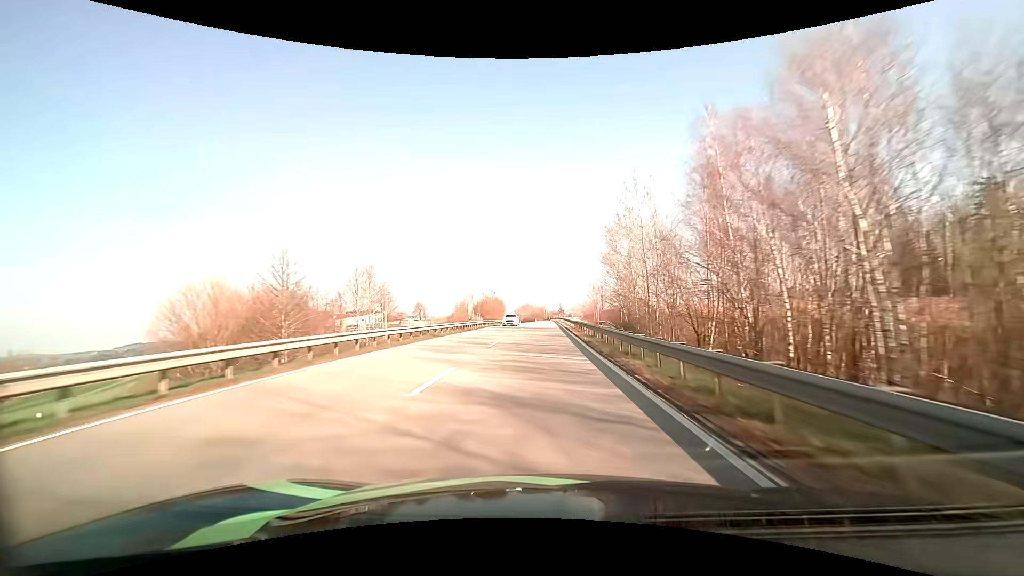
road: primary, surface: asphalt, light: Day
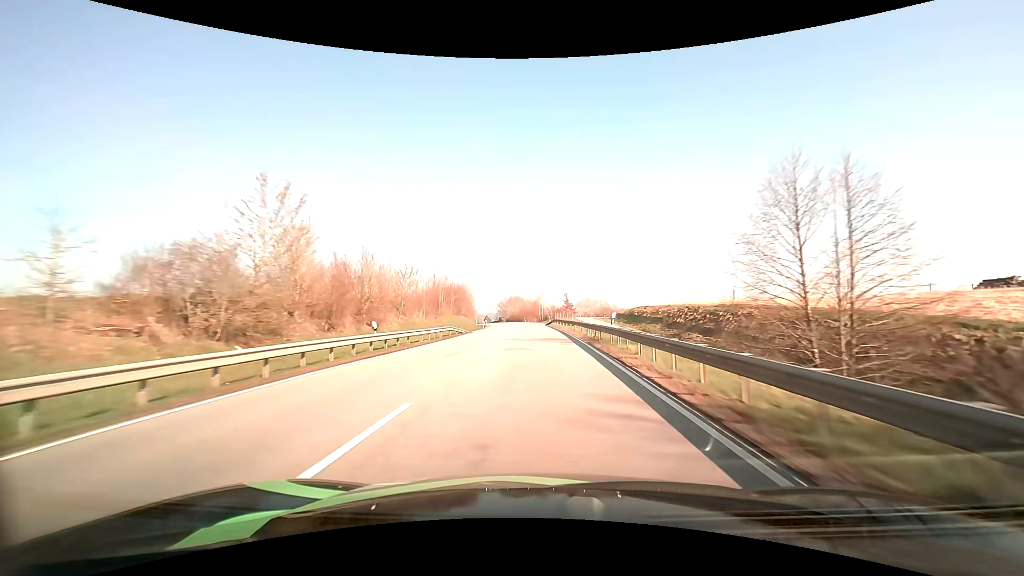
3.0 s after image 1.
(+0.9, +77.1) m; +1°
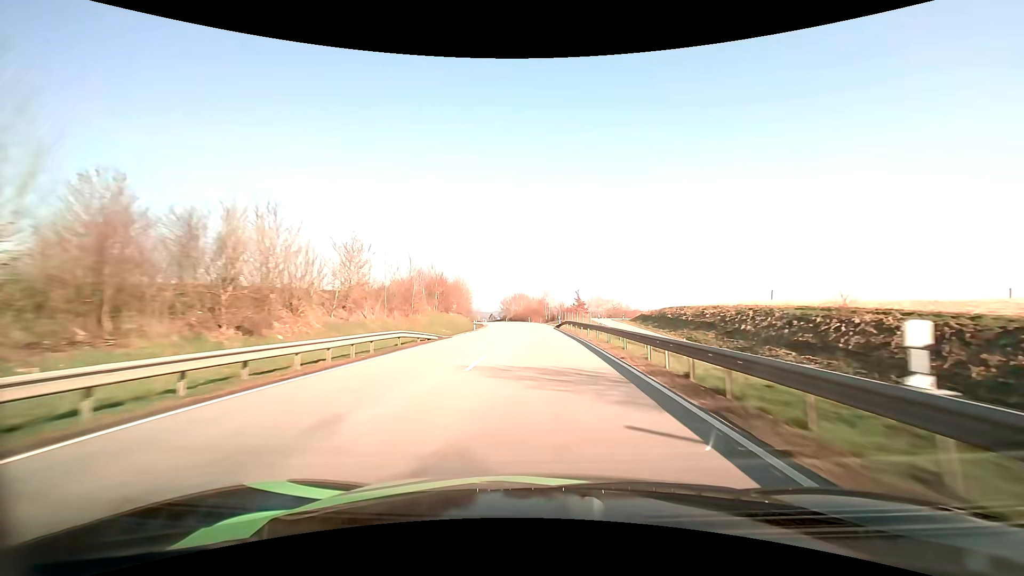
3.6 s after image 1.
(-0.1, +15.5) m; -1°
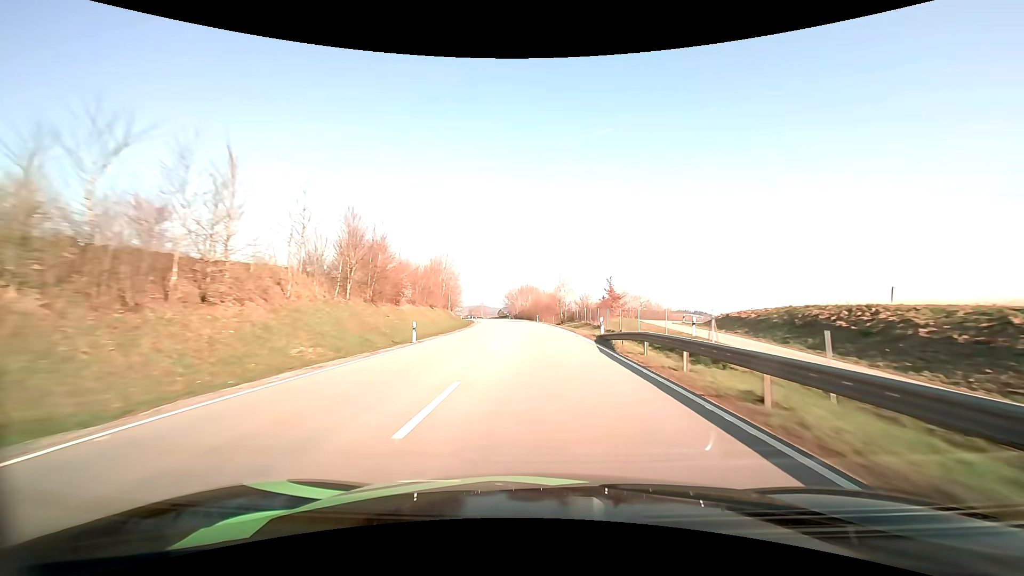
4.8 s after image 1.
(-0.3, +30.8) m; -1°
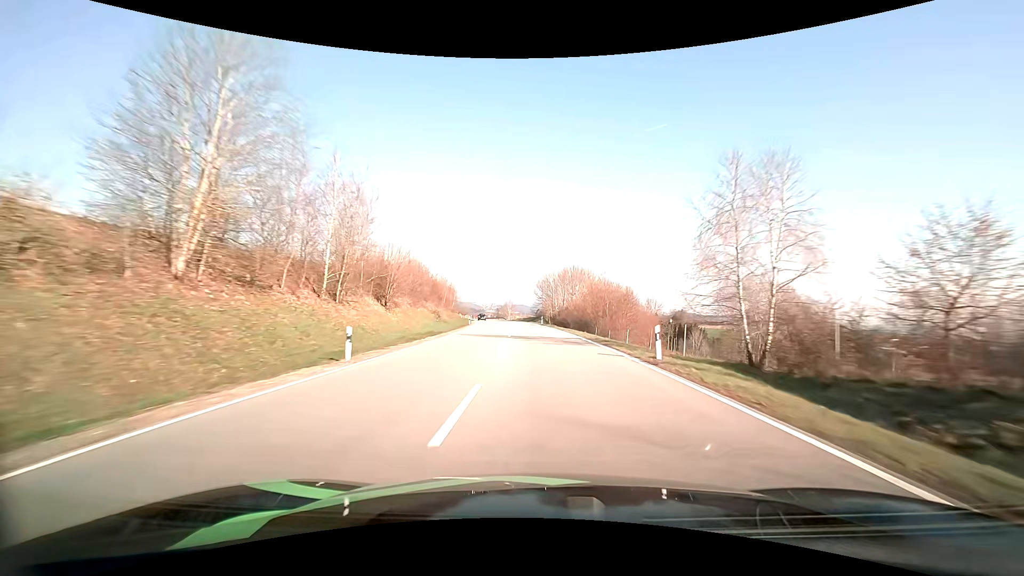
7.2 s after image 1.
(-2.3, +60.7) m; -4°
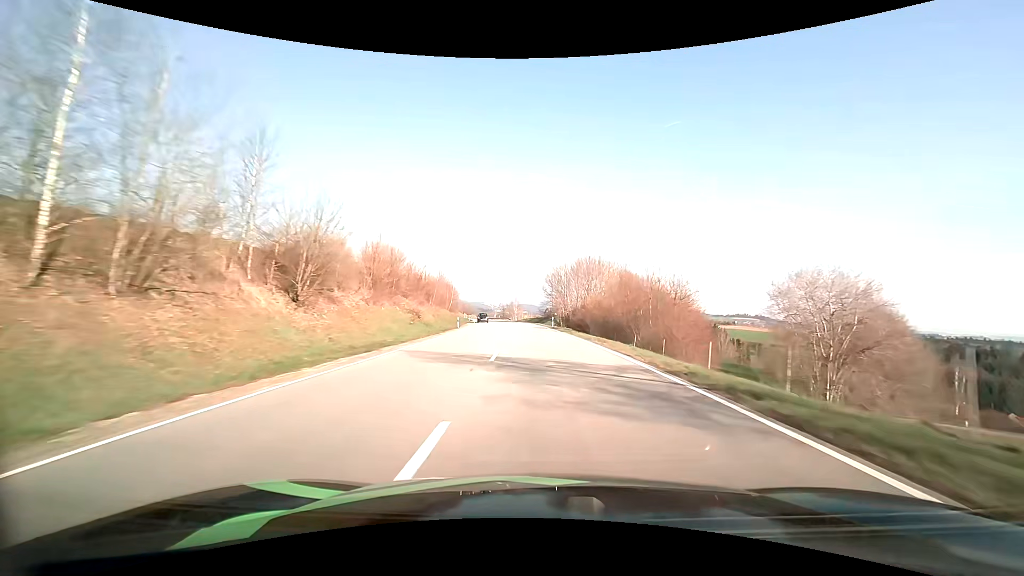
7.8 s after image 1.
(-0.1, +15.2) m; -1°
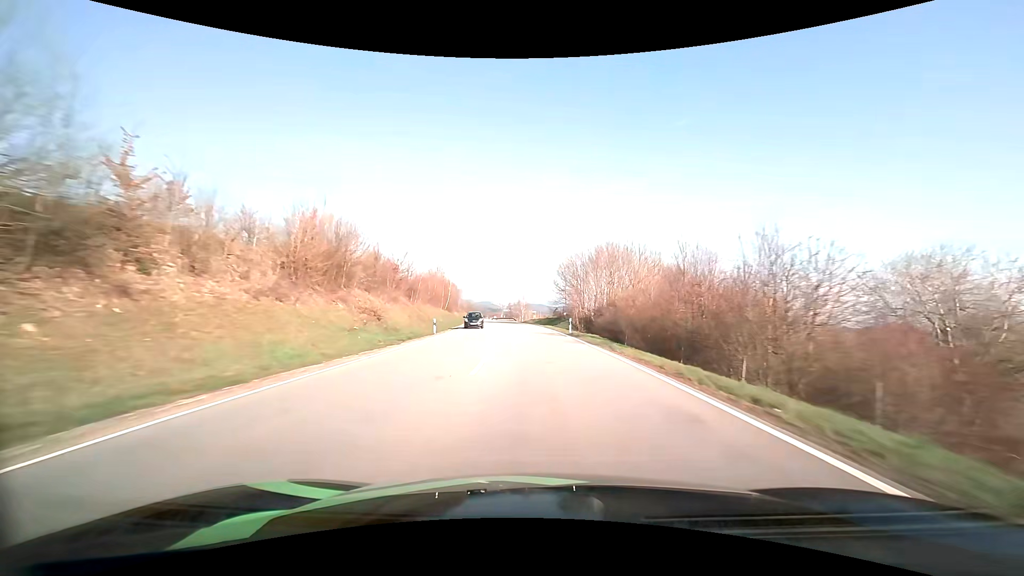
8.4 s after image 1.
(-0.1, +15.2) m; -1°
